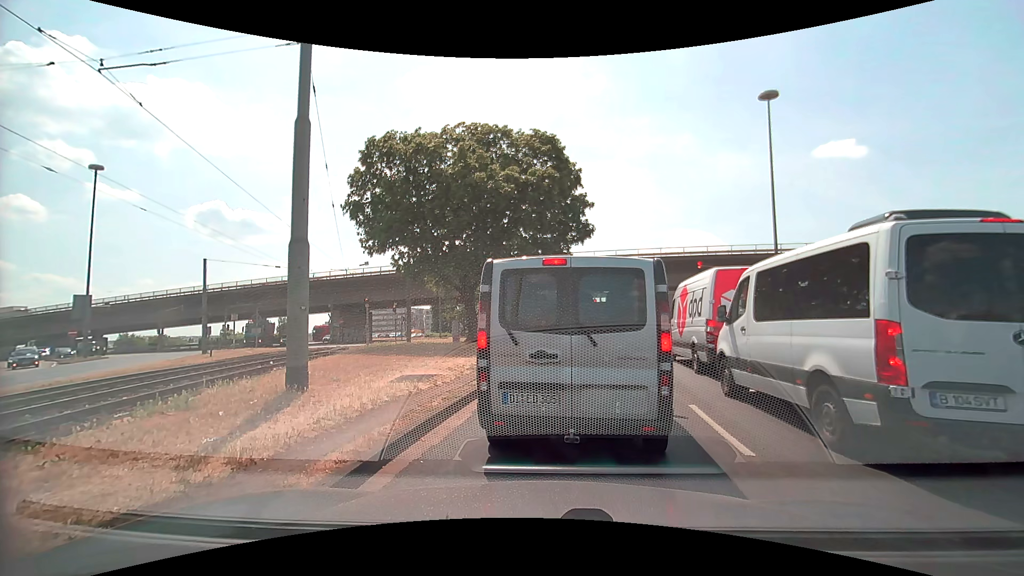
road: primary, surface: asphalt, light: Day
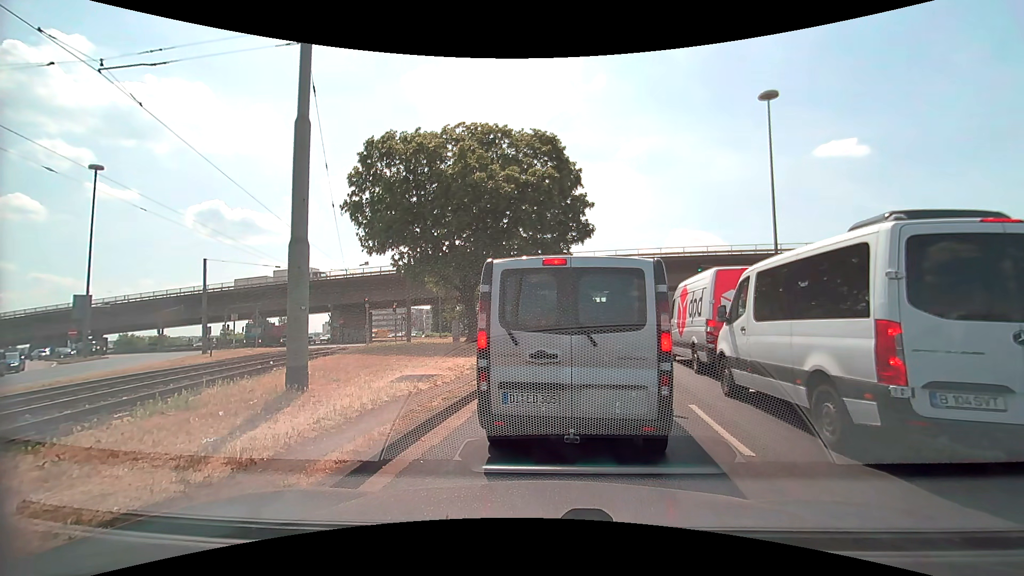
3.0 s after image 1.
(0.0, 0.0) m; 0°
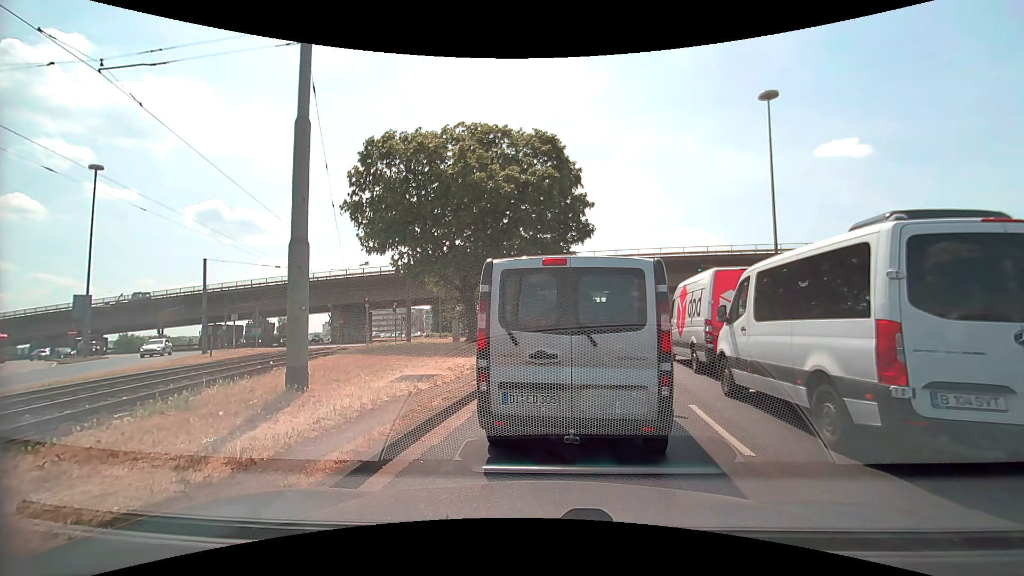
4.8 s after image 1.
(0.0, 0.0) m; 0°
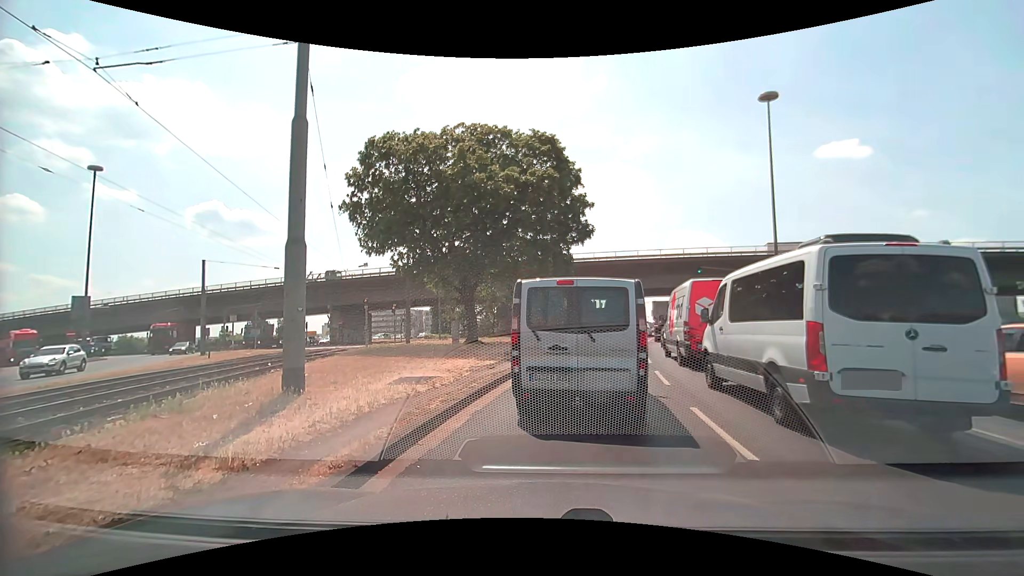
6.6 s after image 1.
(0.0, +0.1) m; 0°
(+1, +10) (+2, +20) (+4, +30) (+6, +39) (+9, +49) (+11, +59) (+13, +69) (+14, +79) (+14, +89) (+13, +99) m
